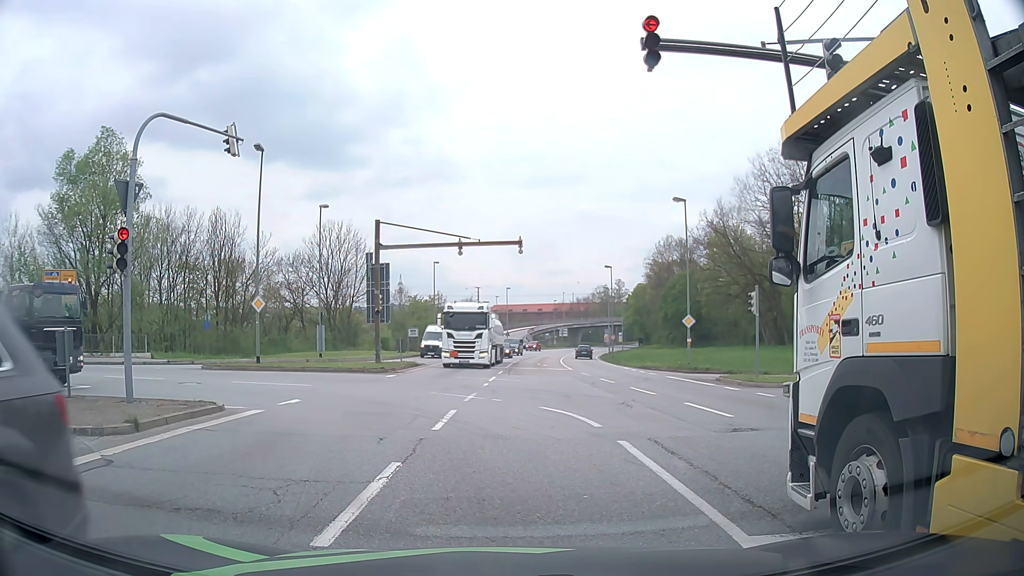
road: primary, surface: asphalt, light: Day
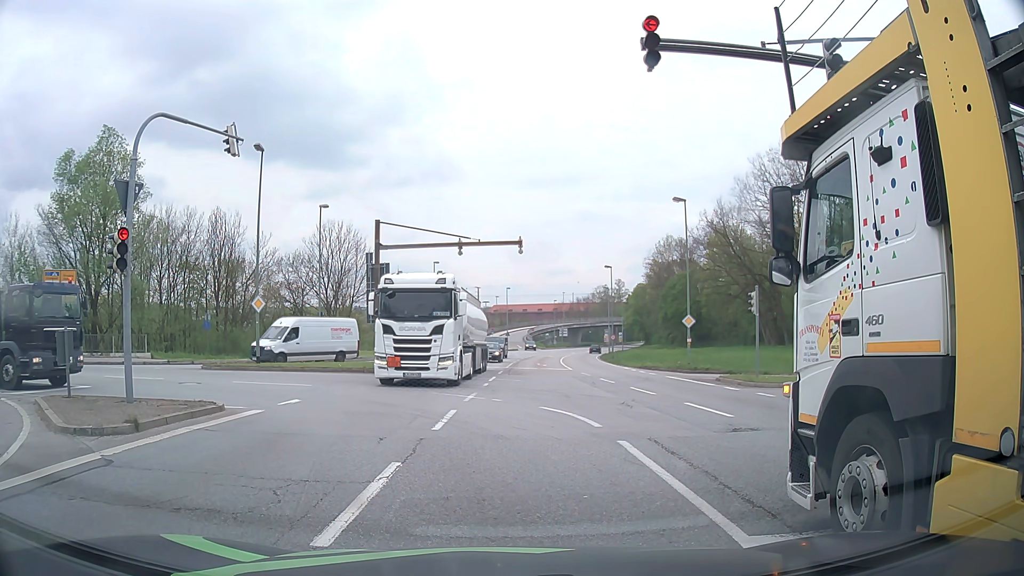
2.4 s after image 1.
(0.0, 0.0) m; 0°
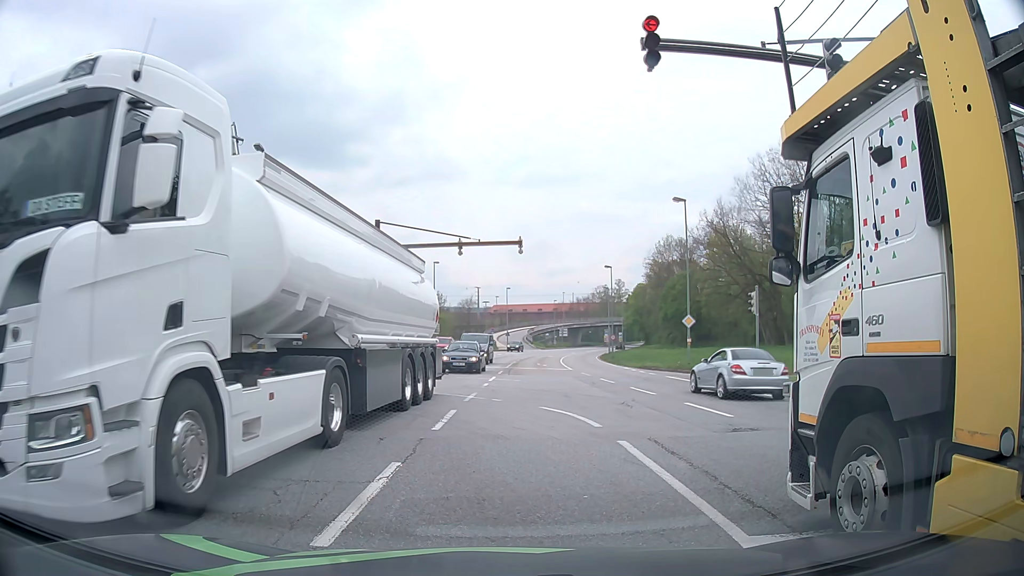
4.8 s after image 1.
(0.0, 0.0) m; 0°
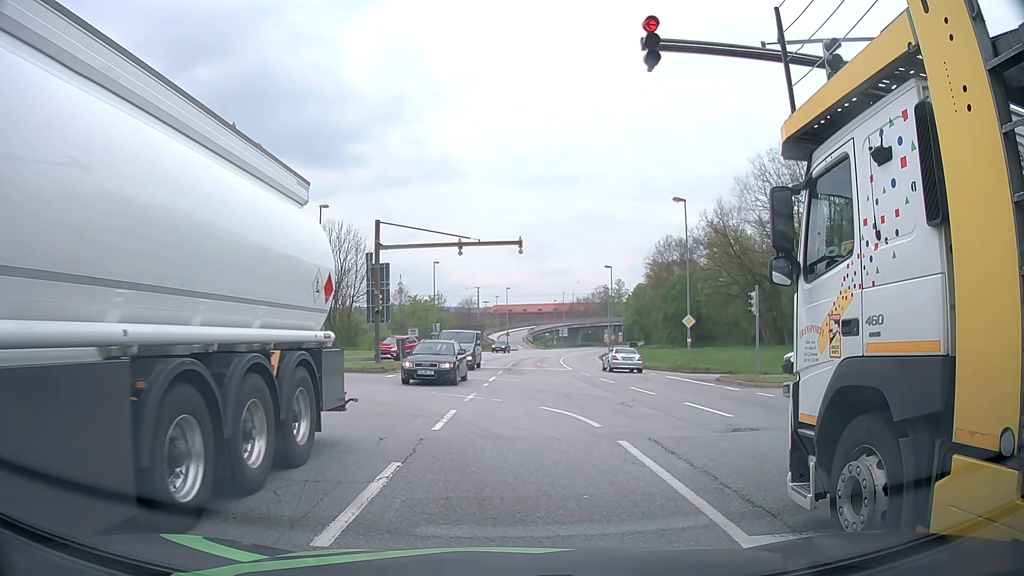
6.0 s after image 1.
(0.0, 0.0) m; 0°
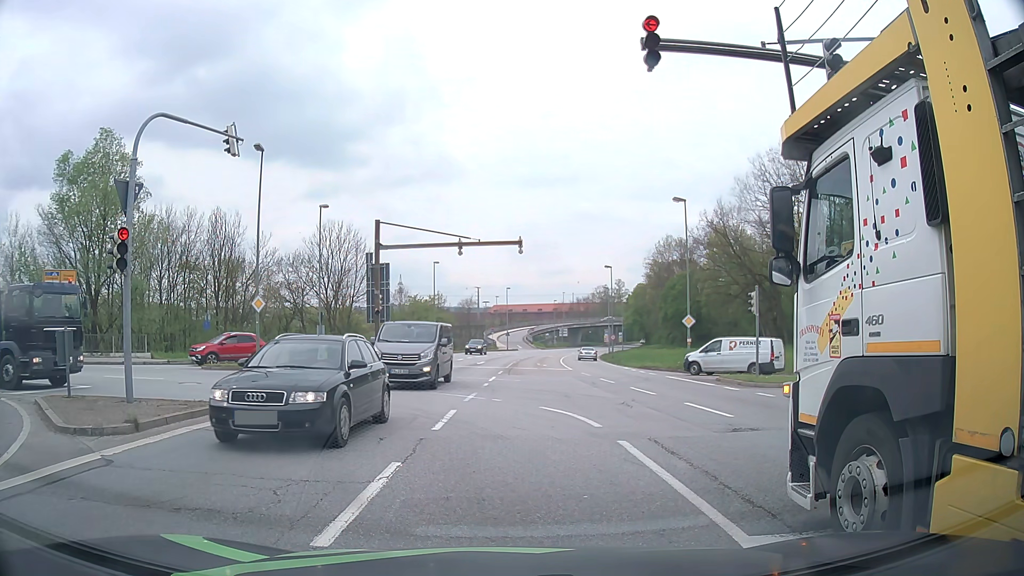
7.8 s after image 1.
(0.0, 0.0) m; 0°
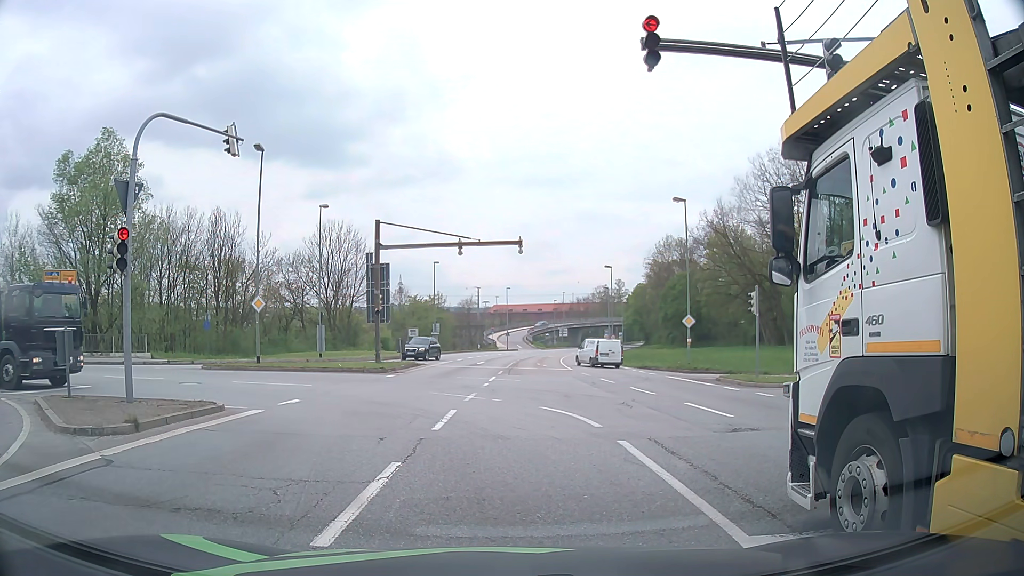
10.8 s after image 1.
(0.0, 0.0) m; 0°
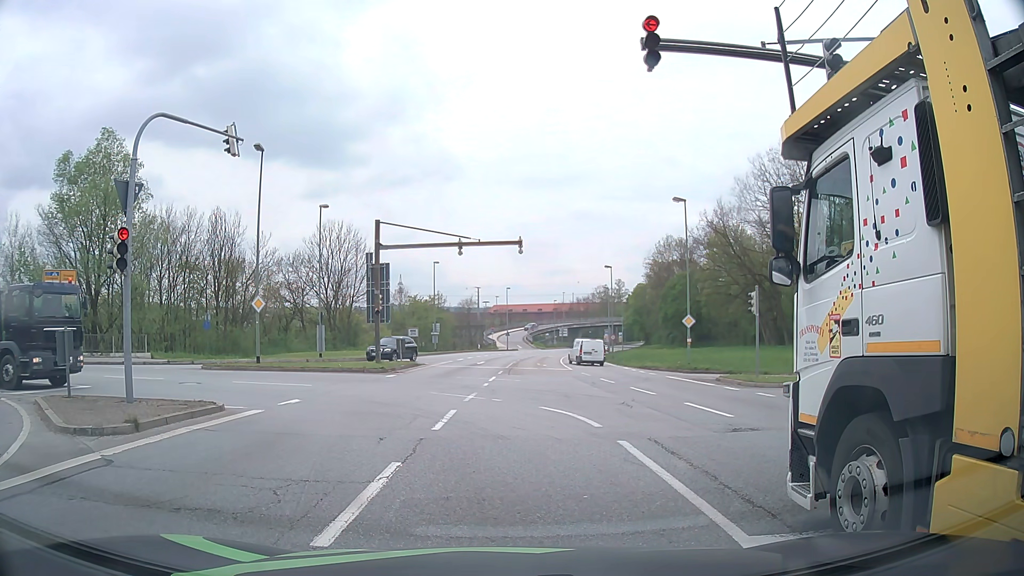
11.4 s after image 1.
(0.0, 0.0) m; 0°
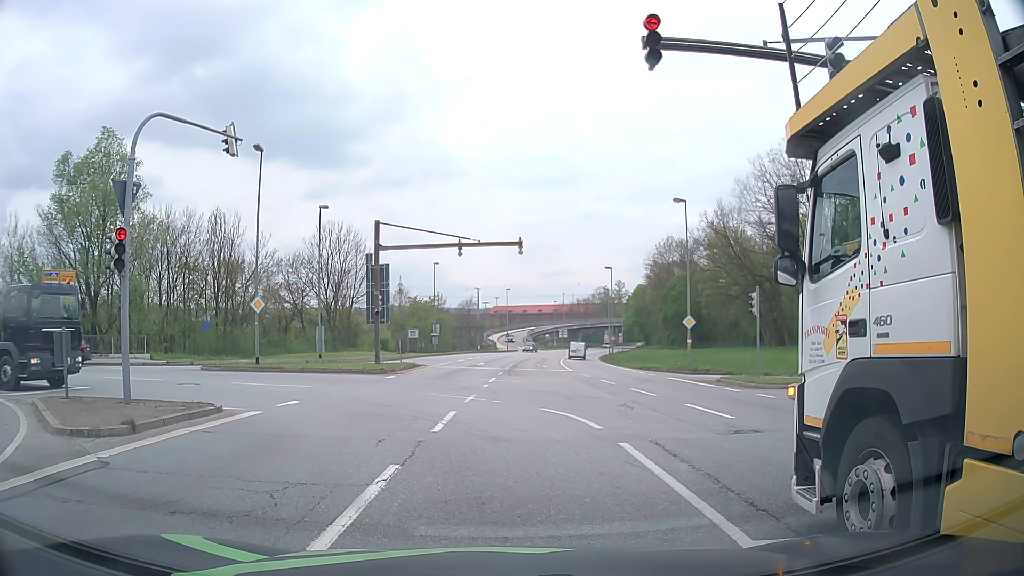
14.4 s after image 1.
(0.0, +0.1) m; 0°
(-1, +10) (-6, +18) (-15, +22) (-25, +25) (-34, +27) (-44, +29) (-54, +31) (-64, +34) (-73, +36) (-83, +38) m
